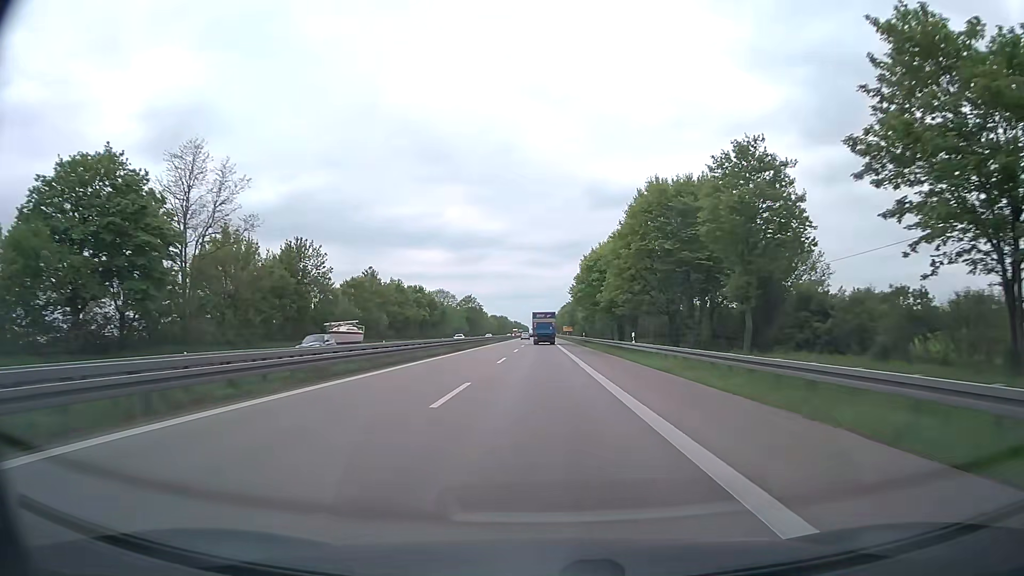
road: trunk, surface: asphalt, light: Day
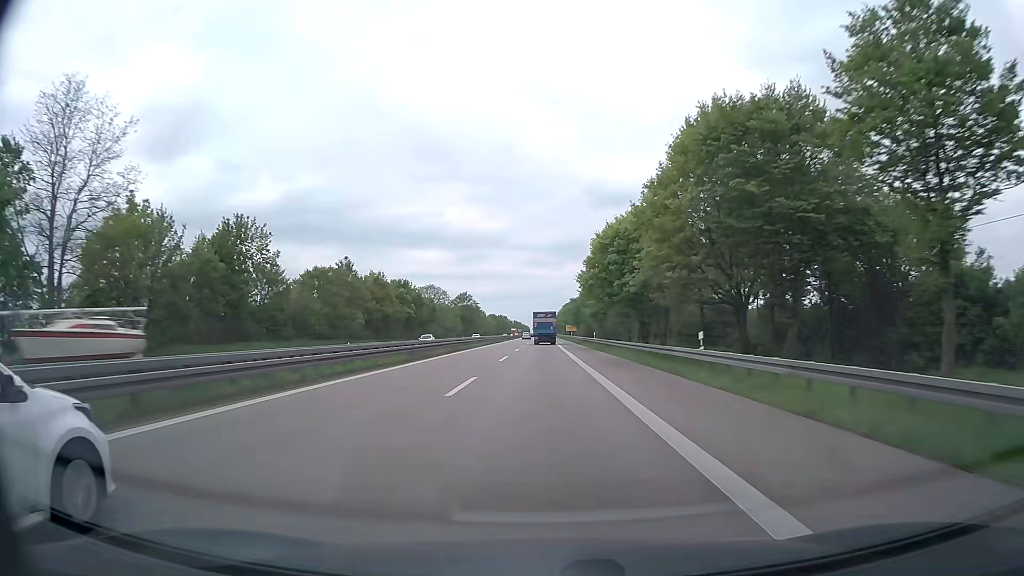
(0.0, +16.0) m; 0°
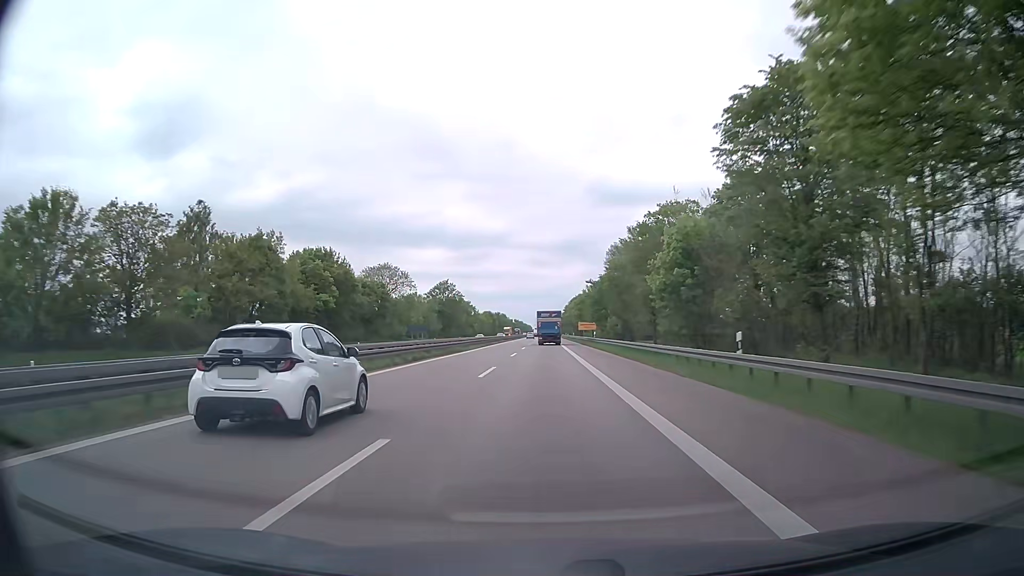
(-0.1, +47.8) m; 0°
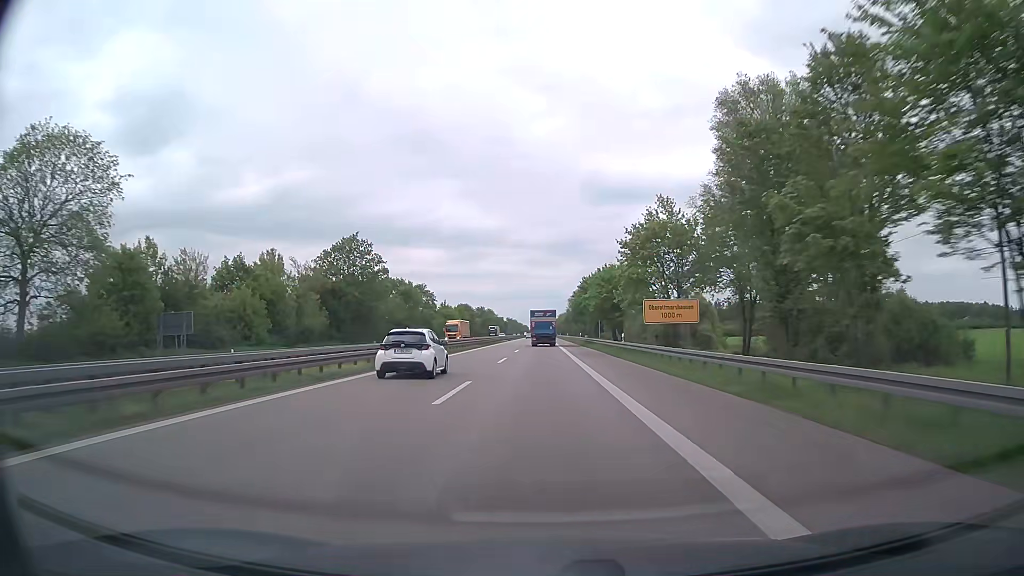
(+0.2, +79.8) m; 0°
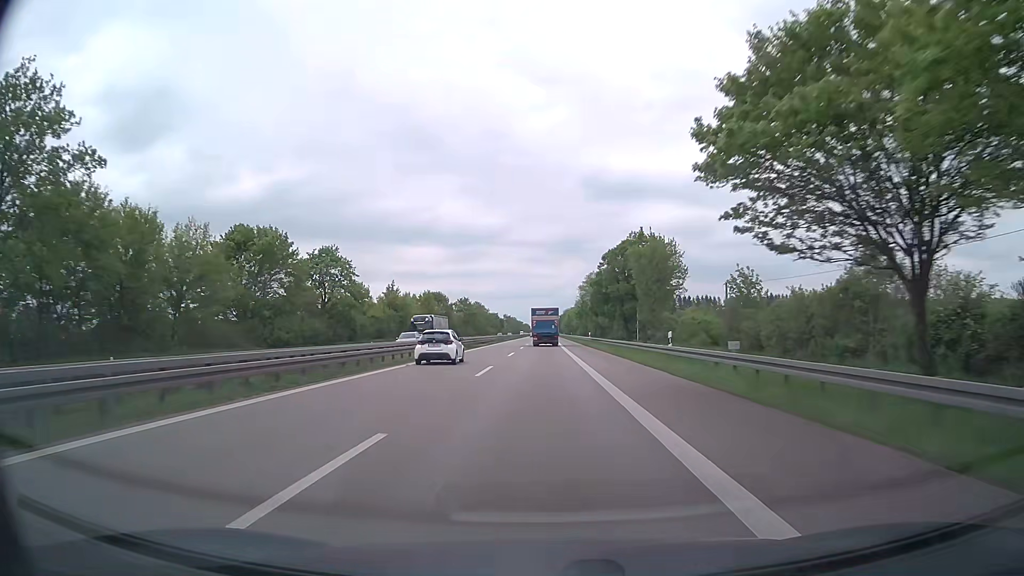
(-0.1, +63.8) m; 0°
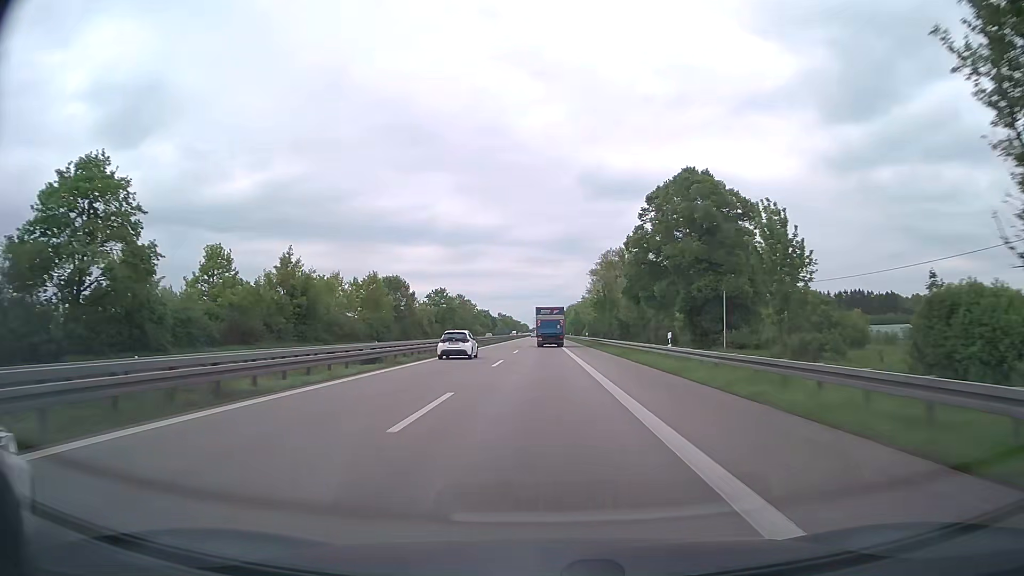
(+0.1, +47.8) m; 0°
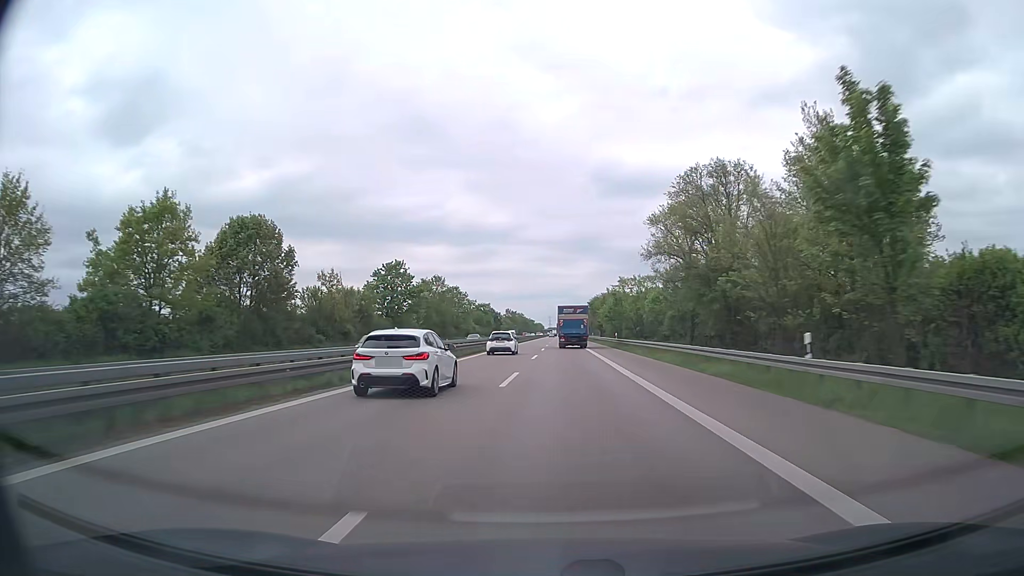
(-0.5, +64.1) m; -1°
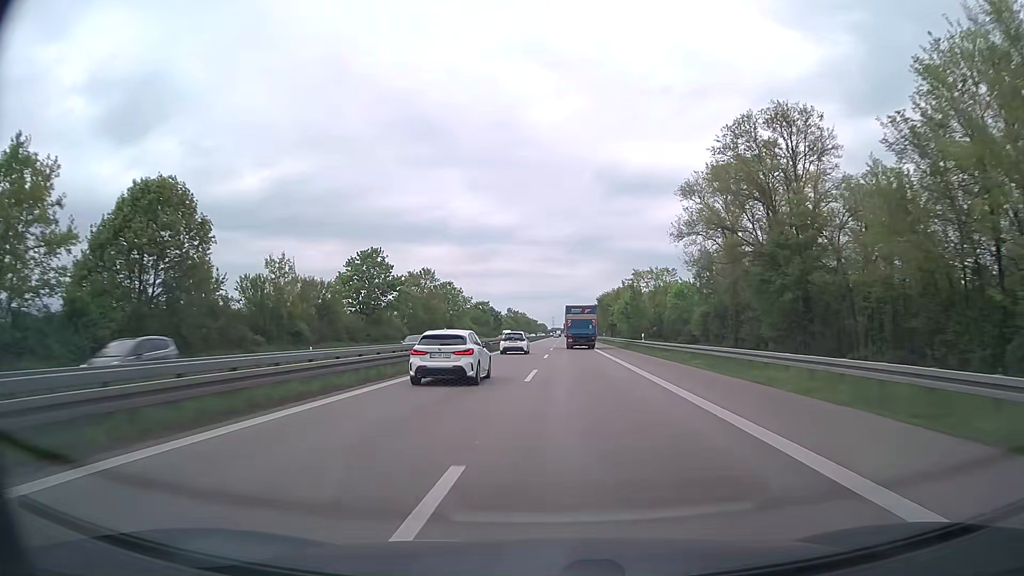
(-0.1, +16.2) m; 0°
(0, +10) (0, +20) (0, +30) (0, +40) (0, +50) (0, +60) (0, +70) (0, +80) (0, +90) (0, +100) m
